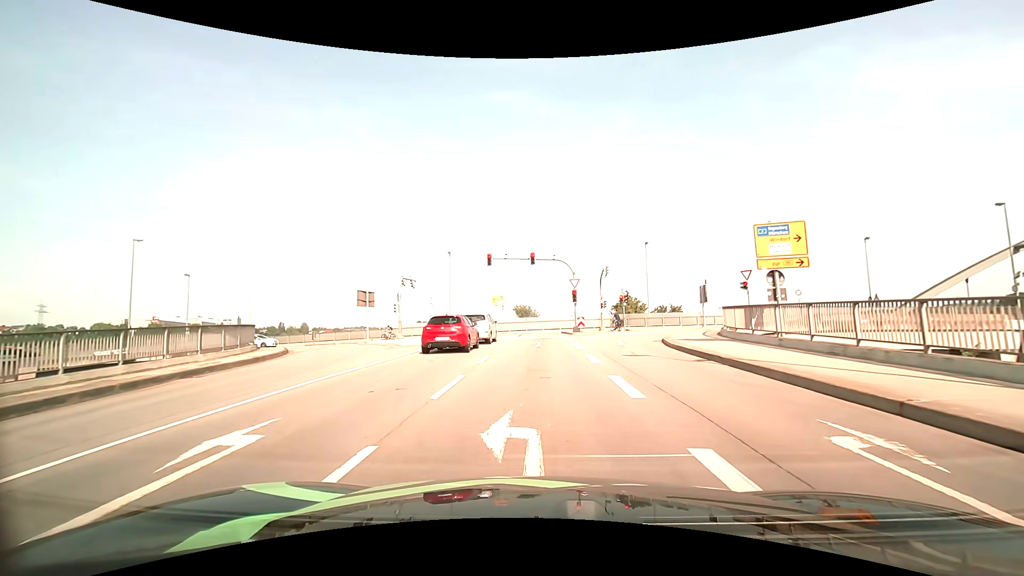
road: primary_link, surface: asphalt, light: Day
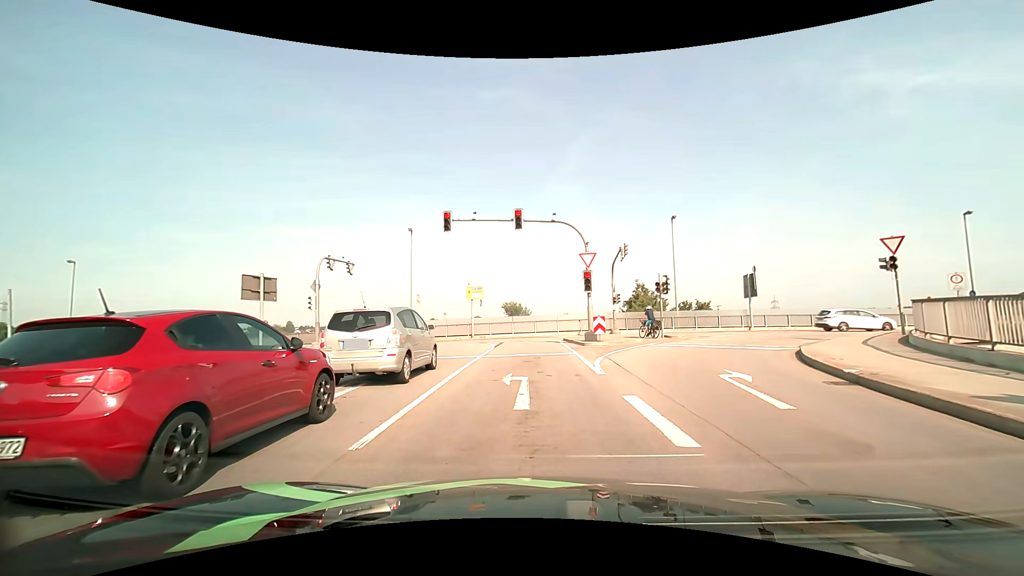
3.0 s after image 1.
(0.0, +14.8) m; +2°
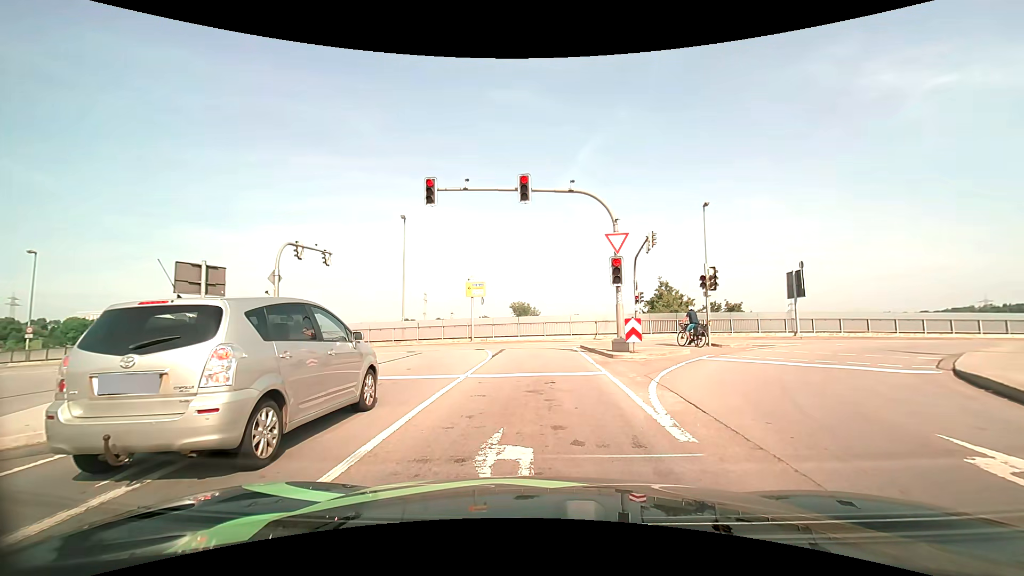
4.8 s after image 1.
(-0.2, +5.6) m; -2°
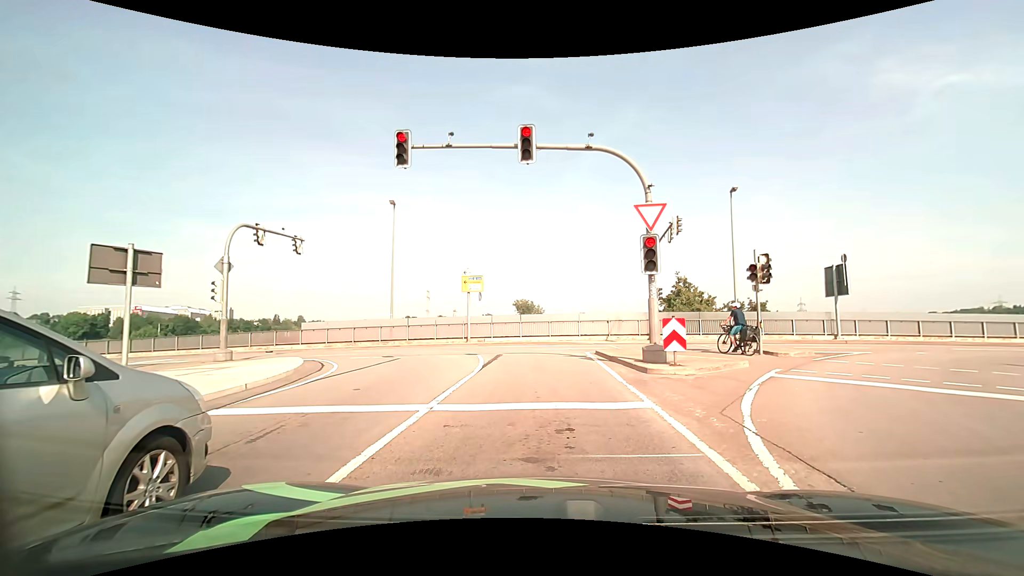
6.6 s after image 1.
(0.0, +4.2) m; -1°
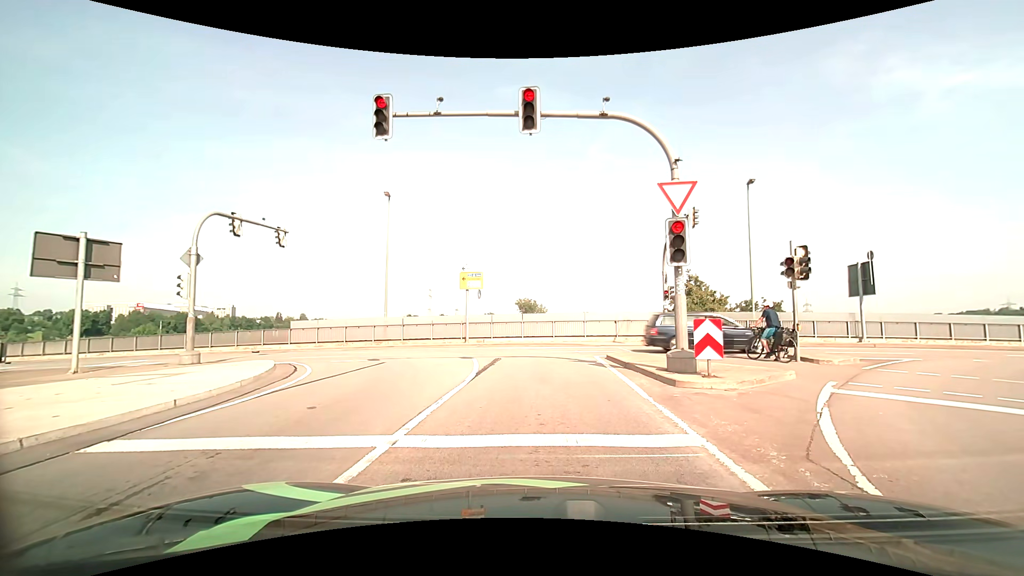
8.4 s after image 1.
(0.0, +2.0) m; -2°
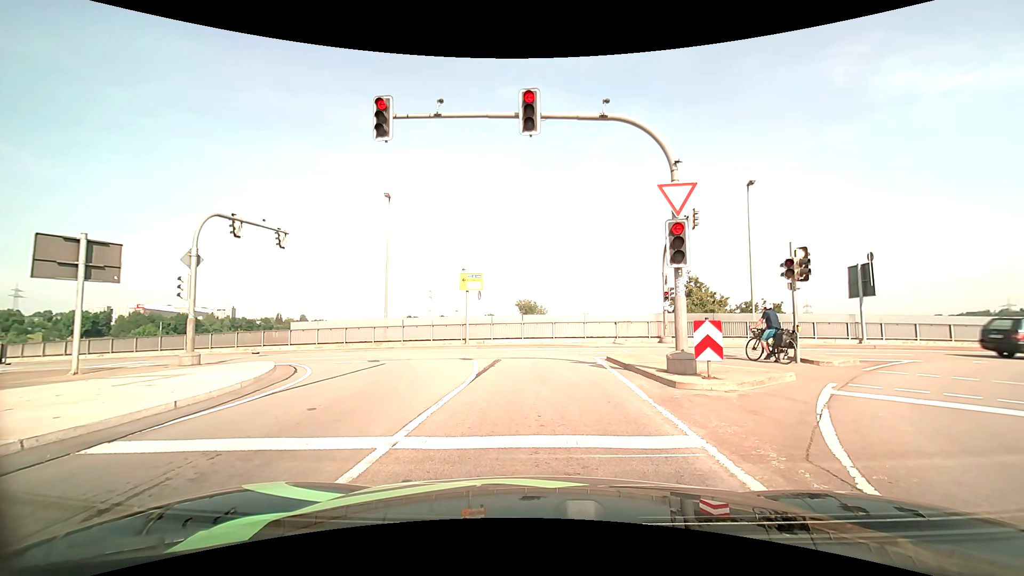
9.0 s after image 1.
(0.0, +0.1) m; 0°
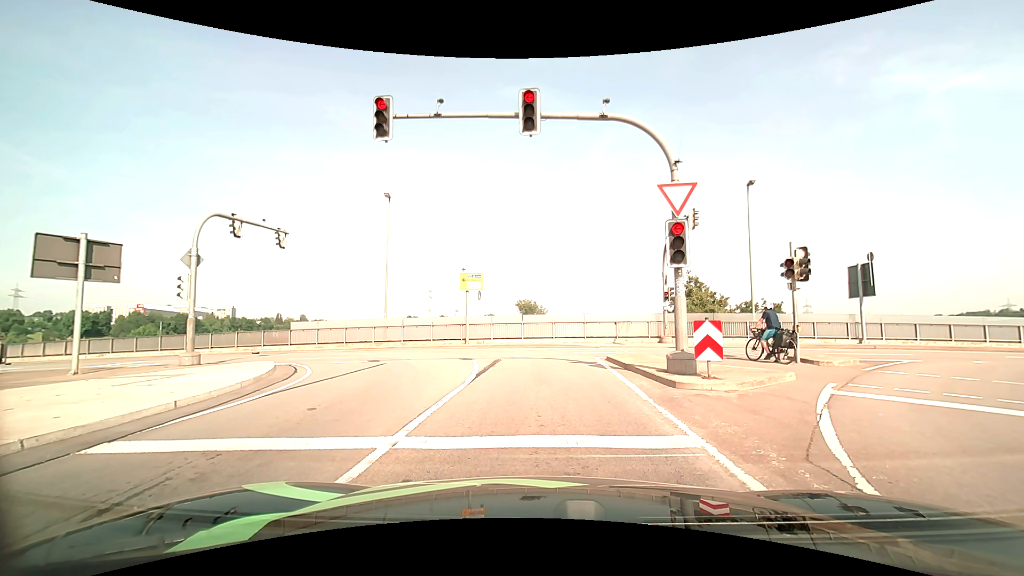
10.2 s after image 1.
(0.0, 0.0) m; 0°
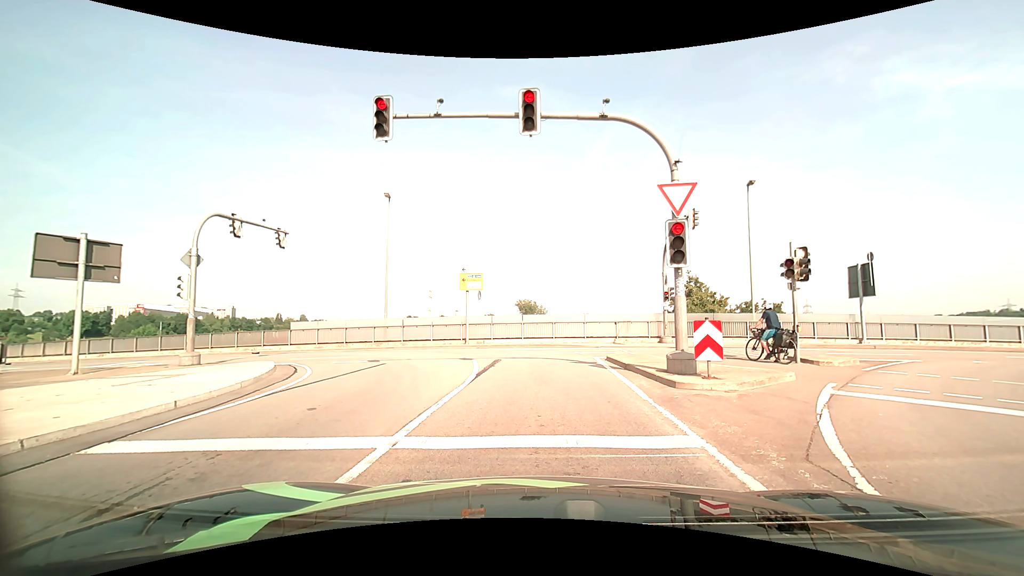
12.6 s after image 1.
(0.0, 0.0) m; 0°
(0, +10) (-1, +20) (-6, +28) (-15, +32) (-25, +33) (-35, +34) (-45, +36) (-55, +37) (-64, +39) (-74, +42) m
